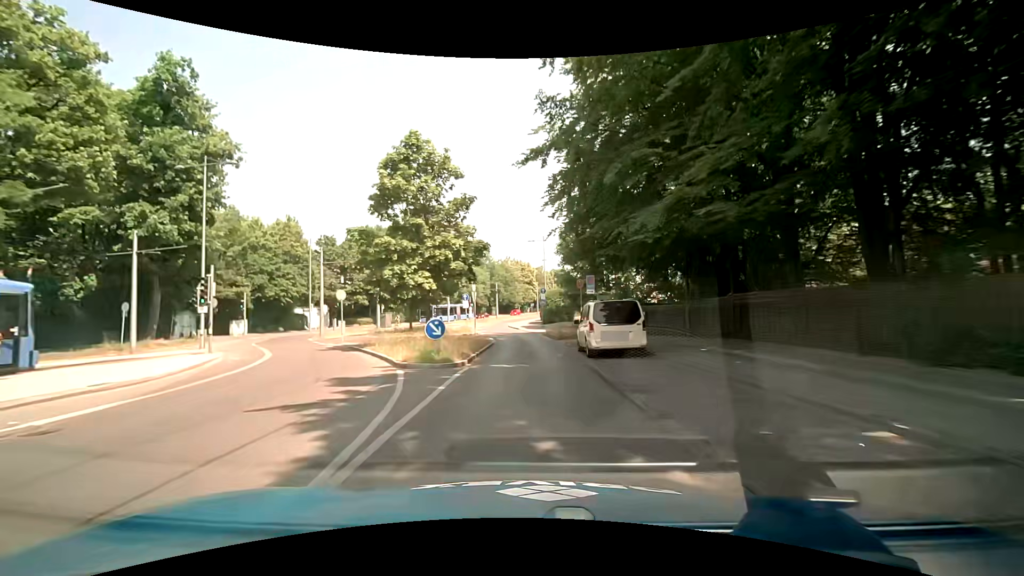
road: secondary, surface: asphalt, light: Day
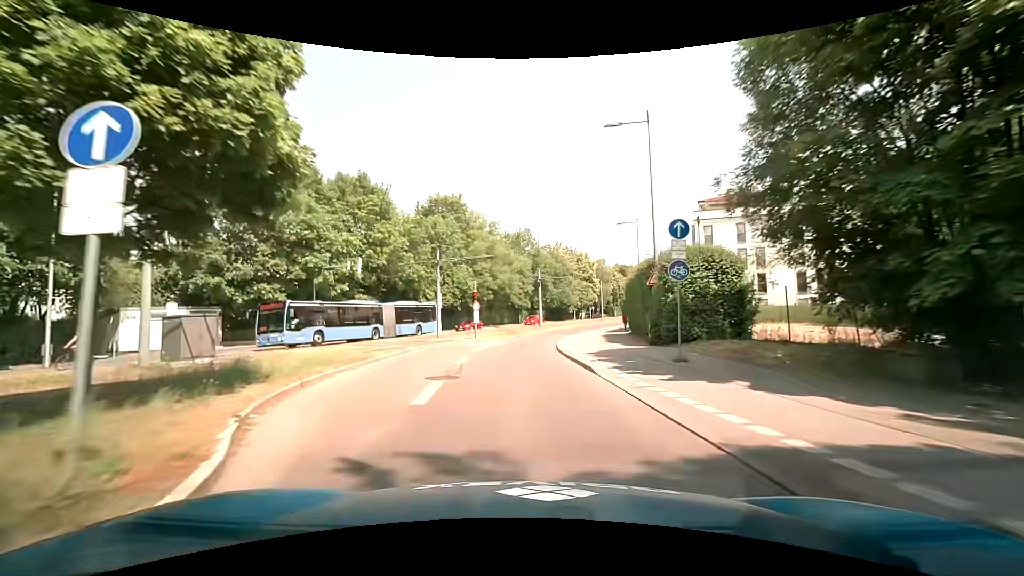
(-1.3, +37.2) m; -6°
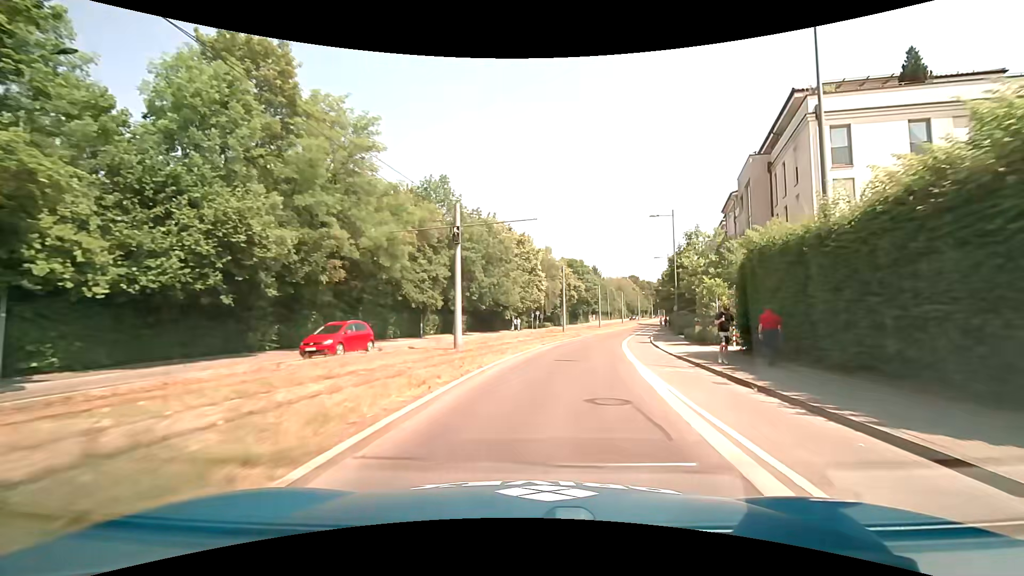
(+0.1, +36.4) m; +7°
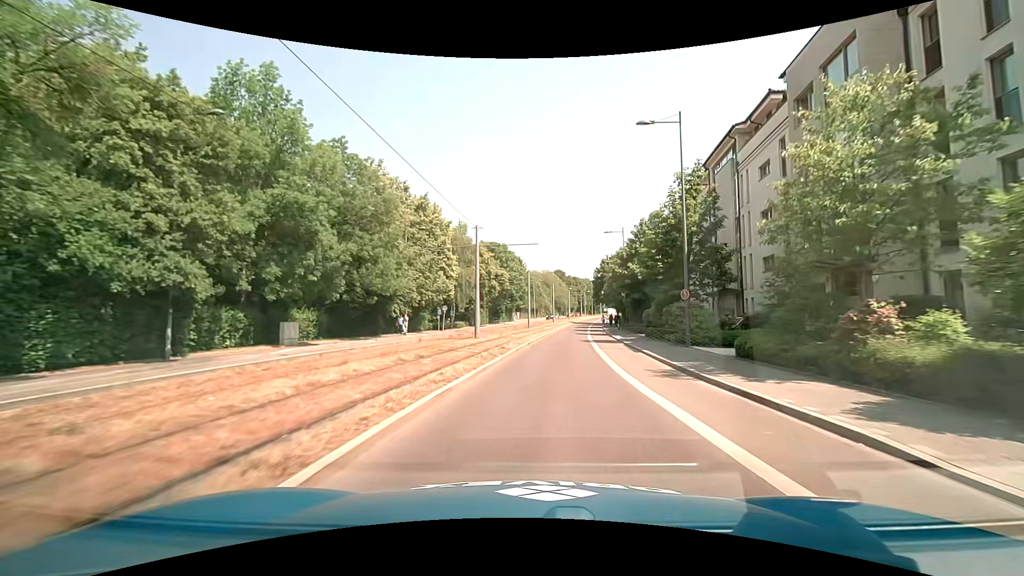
(+1.9, +21.6) m; +9°
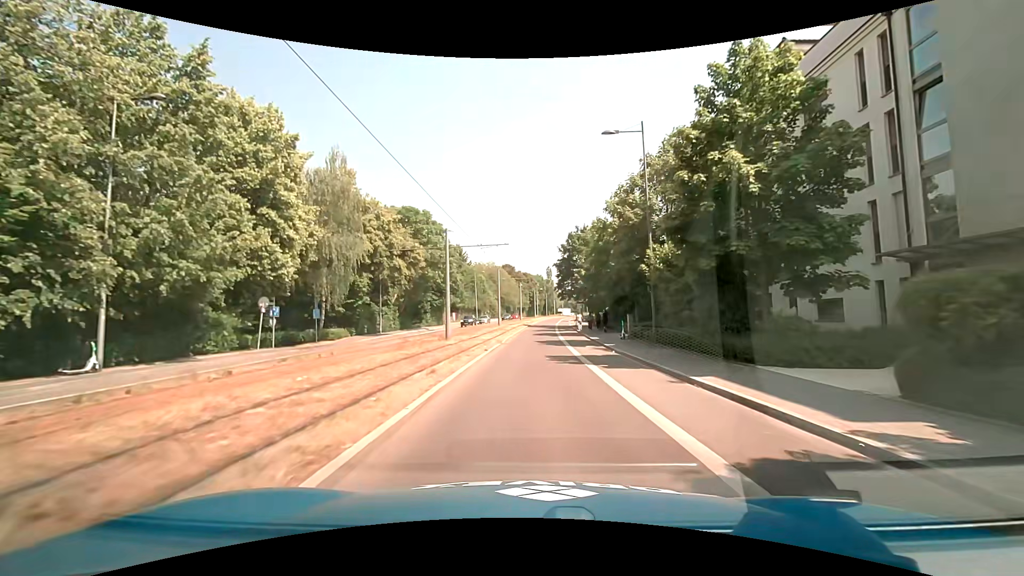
(+2.1, +28.9) m; +7°
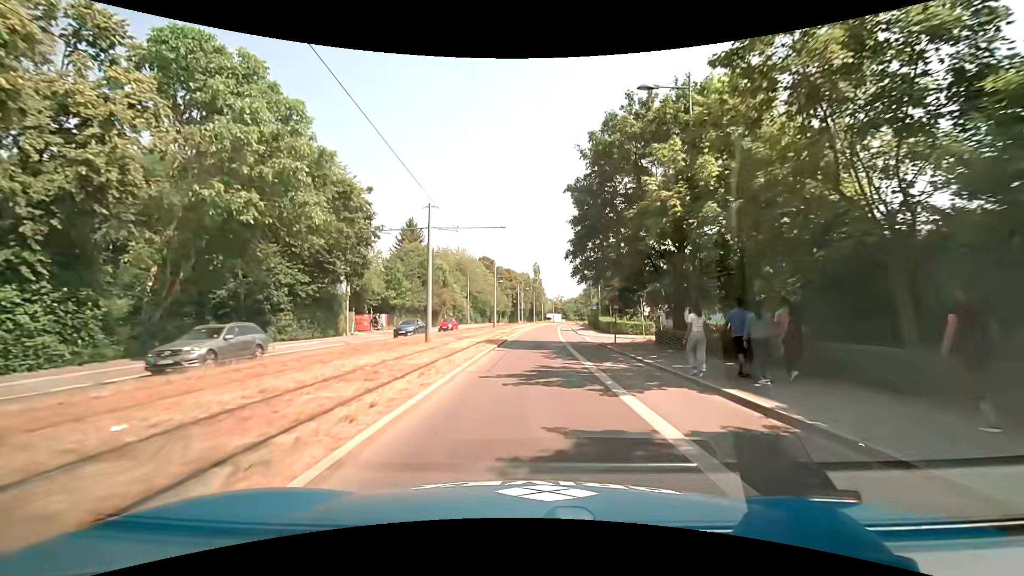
(-0.1, +36.4) m; +1°
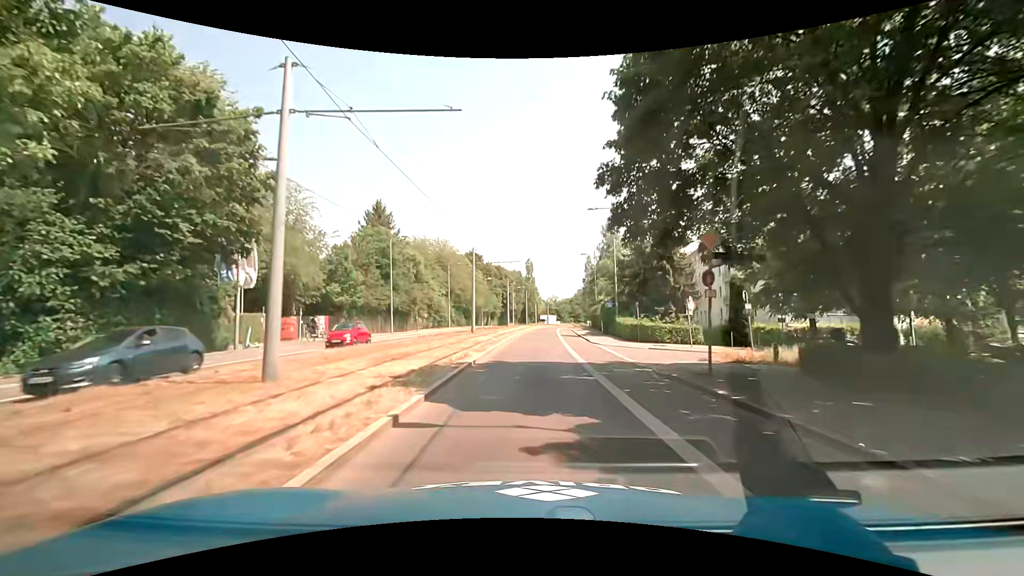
(+0.1, +14.5) m; +1°
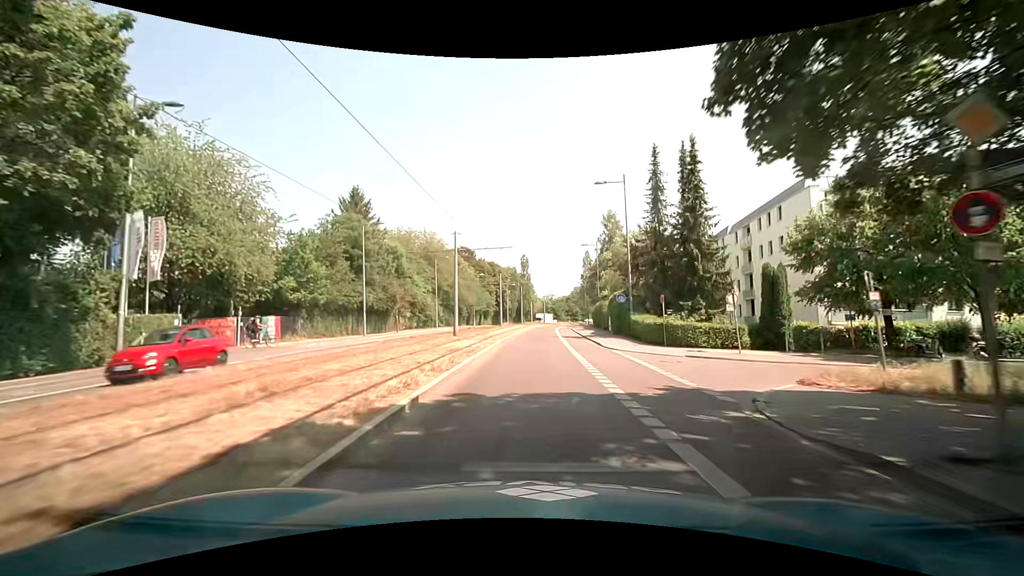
(0.0, +7.2) m; -1°
(0, +10) (+1, +20) (+1, +30) (+1, +40) (+2, +50) (+3, +60) (+3, +70) (+5, +80) (+6, +90) (+7, +100) m
